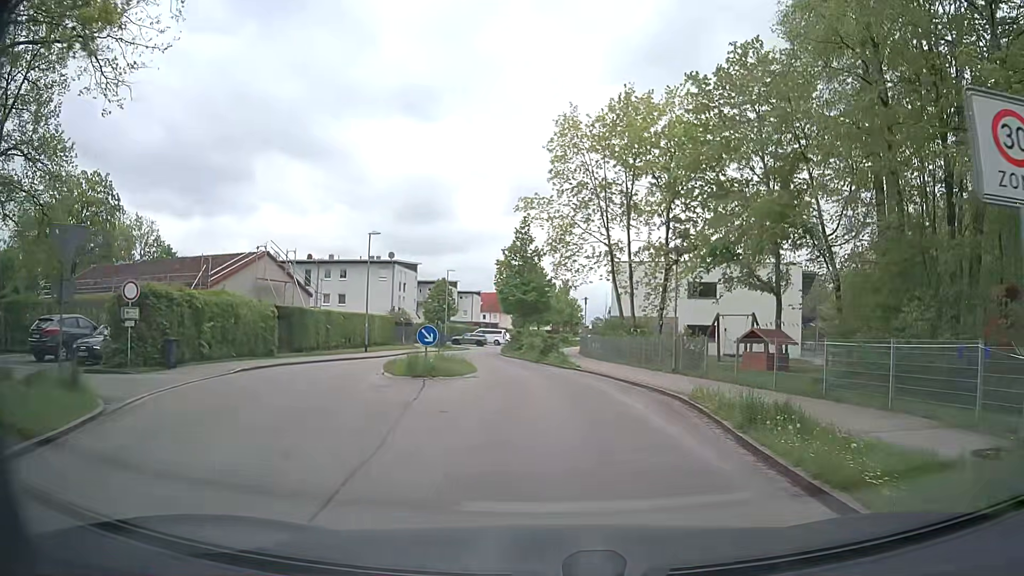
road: residential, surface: asphalt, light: Day
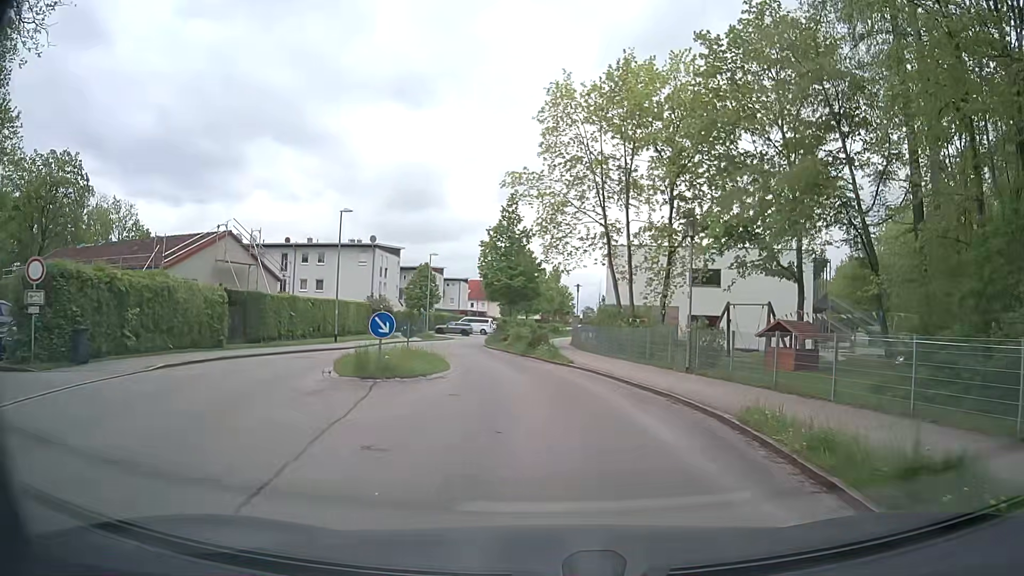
(+0.1, +4.3) m; +1°
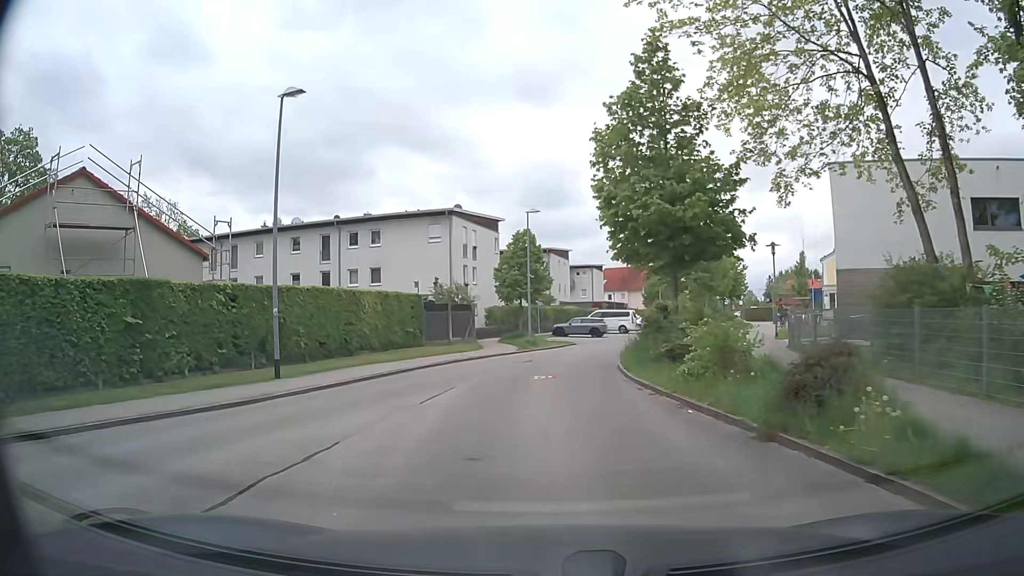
(-1.3, +23.0) m; -11°
(0, +10) (0, +20) (+2, +30) (+5, +39) (+8, +49) (+12, +58) (+15, +68) (+18, +77) (+20, +87) (+23, +96) m
